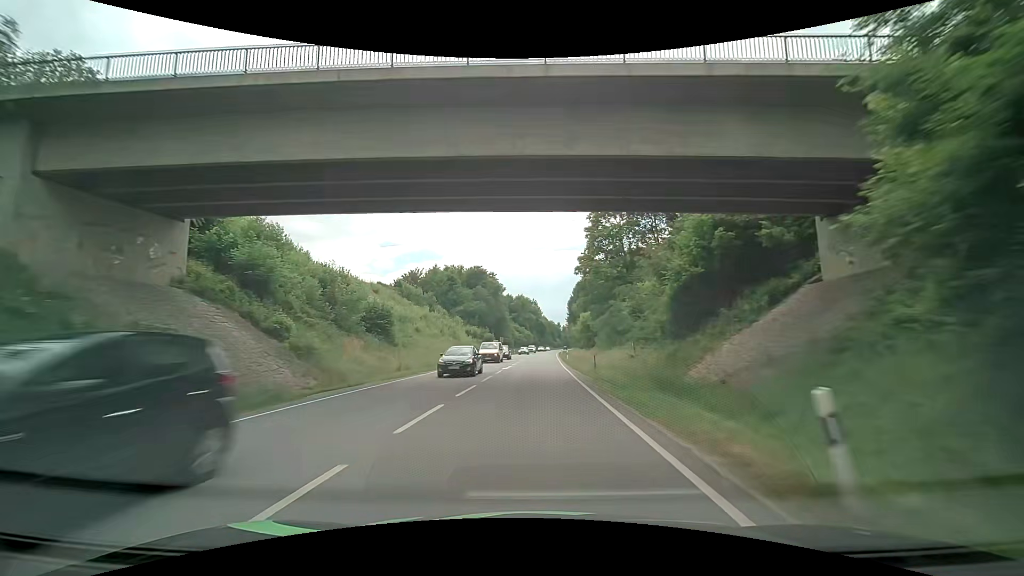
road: primary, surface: asphalt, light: Day
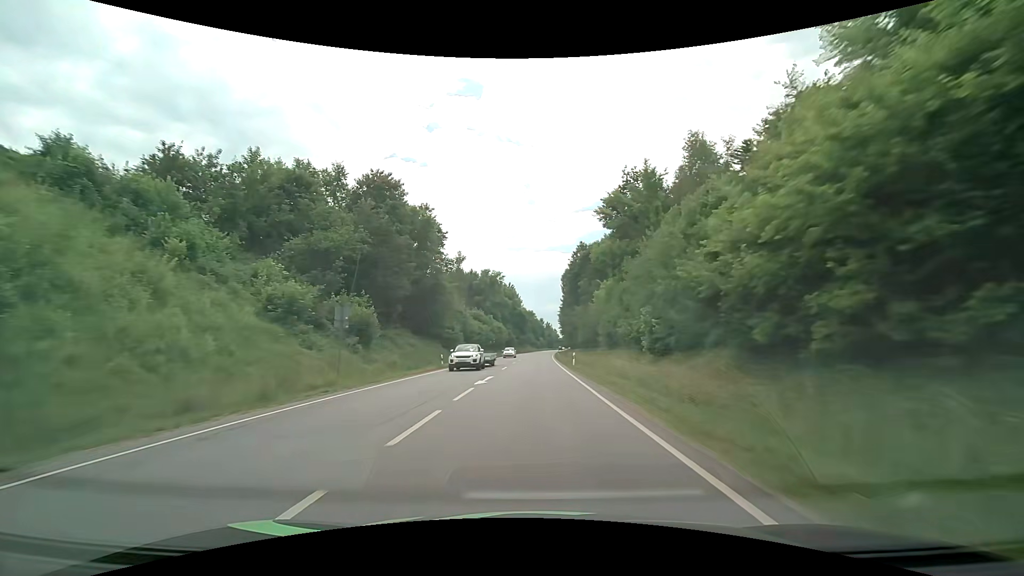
(+1.1, +67.3) m; +2°
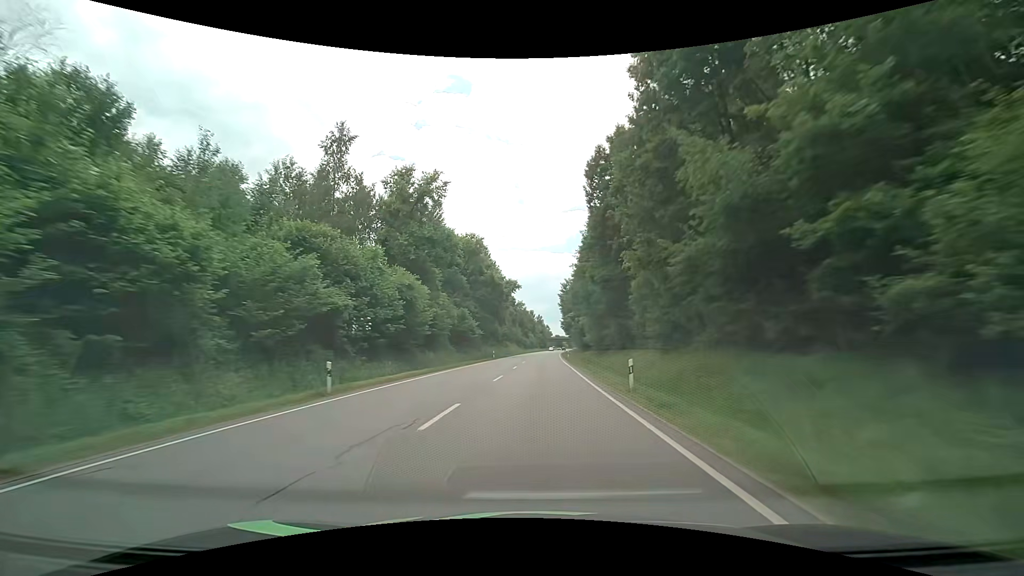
(+1.3, +71.8) m; +1°
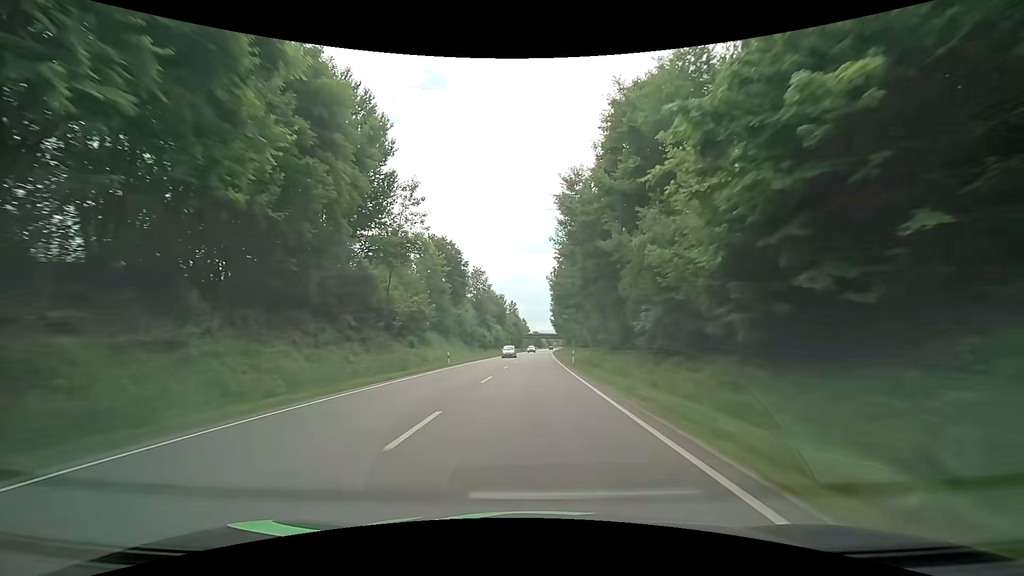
(+2.3, +75.8) m; +3°
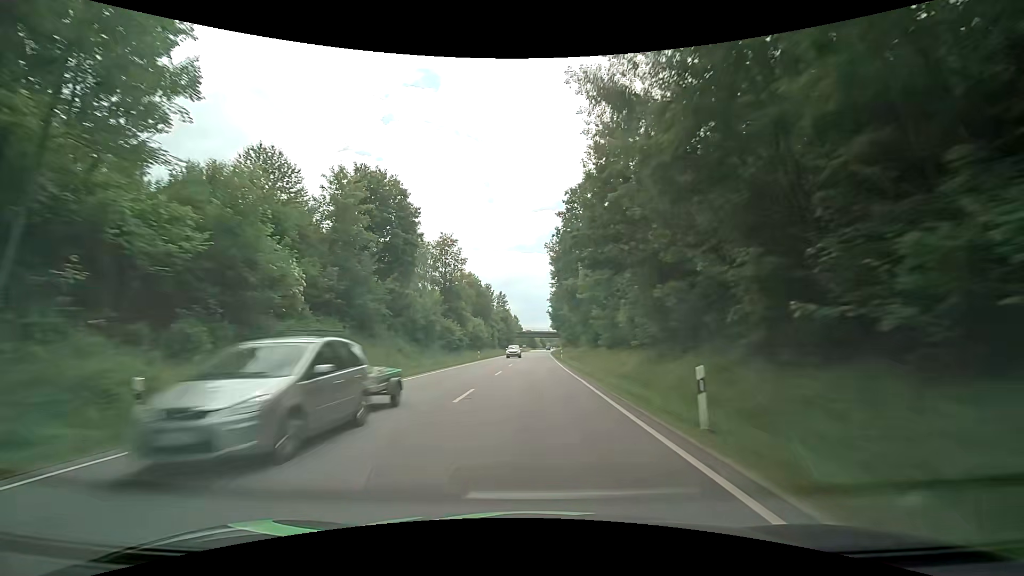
(+0.2, +31.2) m; 0°
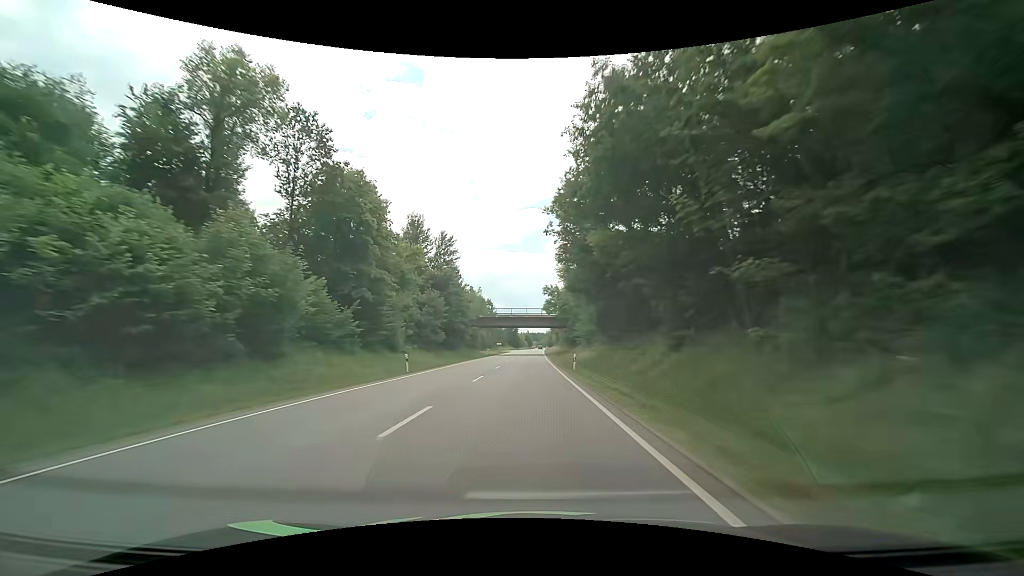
(+1.7, +79.0) m; +2°
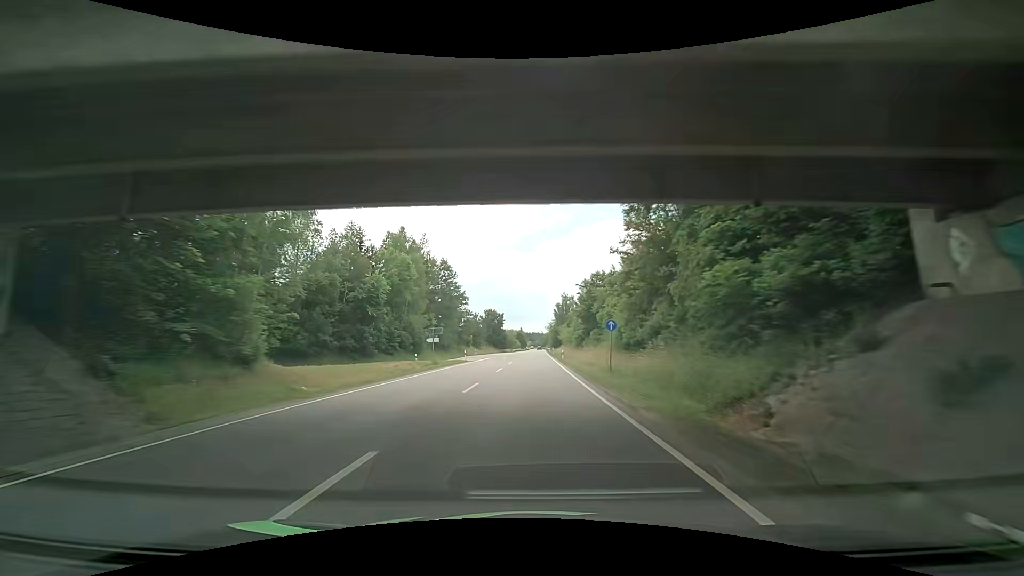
(-0.3, +78.8) m; 0°
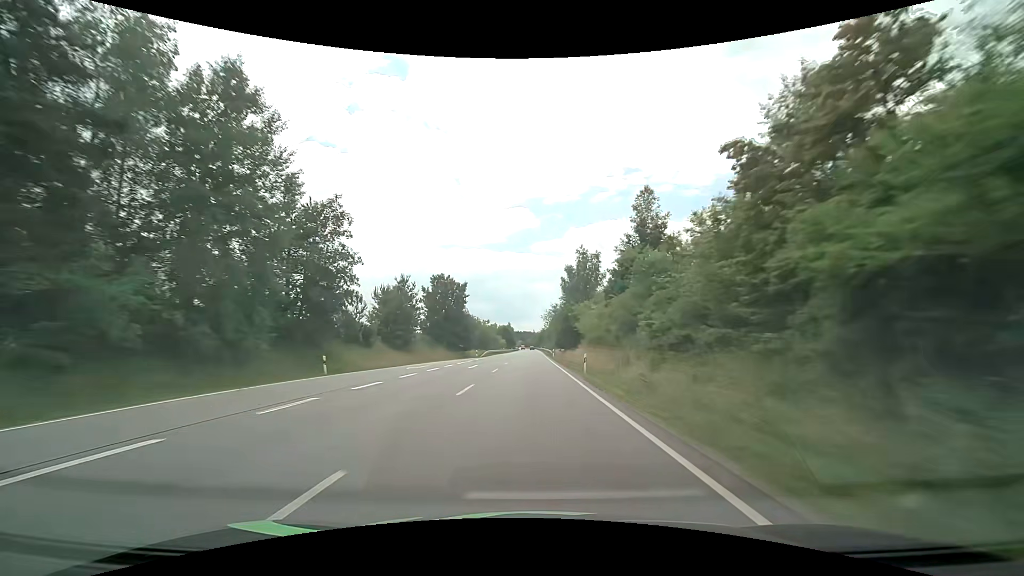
(+1.2, +62.6) m; +1°
(0, +10) (0, +20) (0, +30) (0, +40) (0, +50) (0, +60) (0, +70) (0, +80) (0, +90) (0, +100) m
